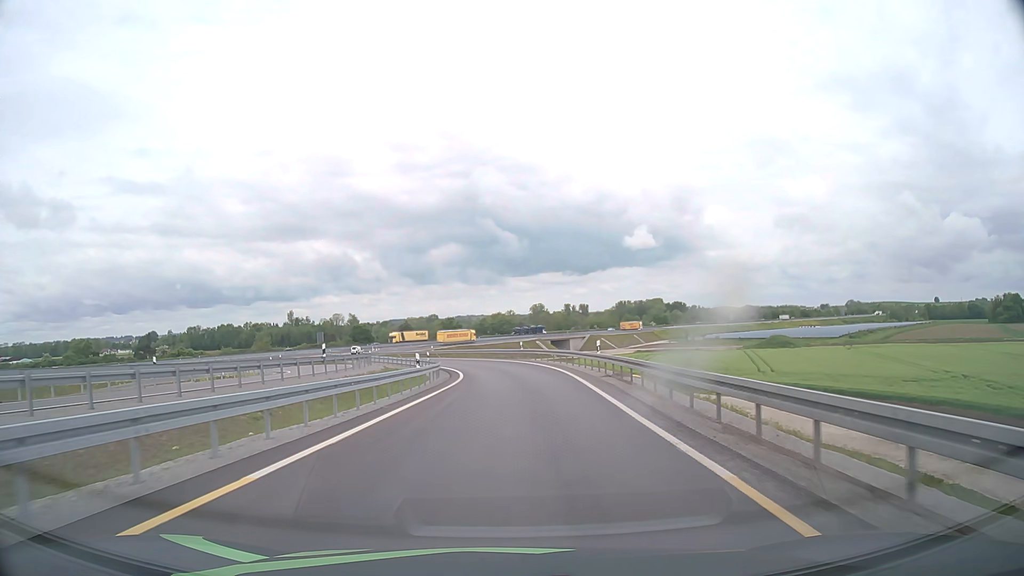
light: Day
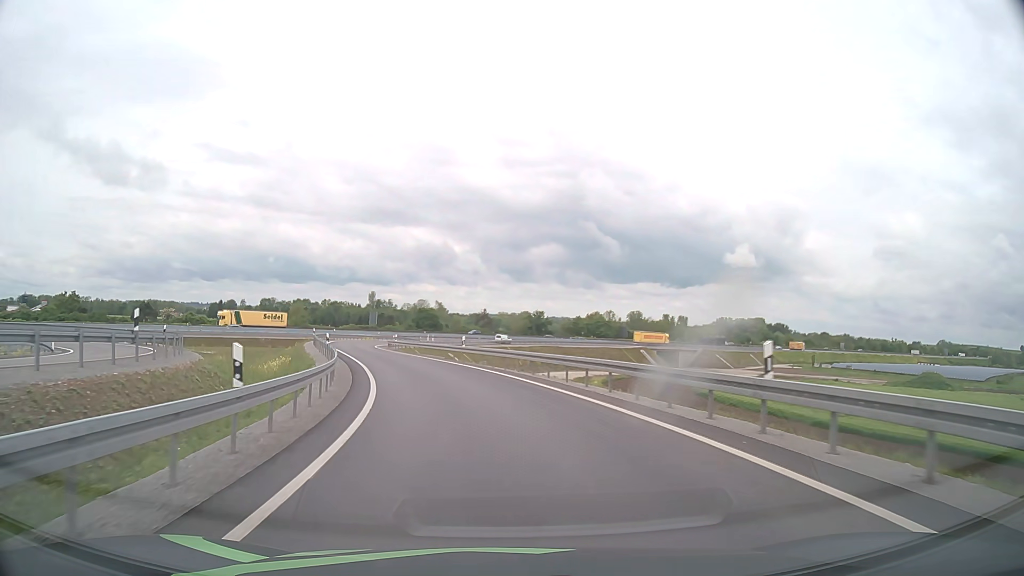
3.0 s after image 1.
(-0.9, +42.8) m; -7°
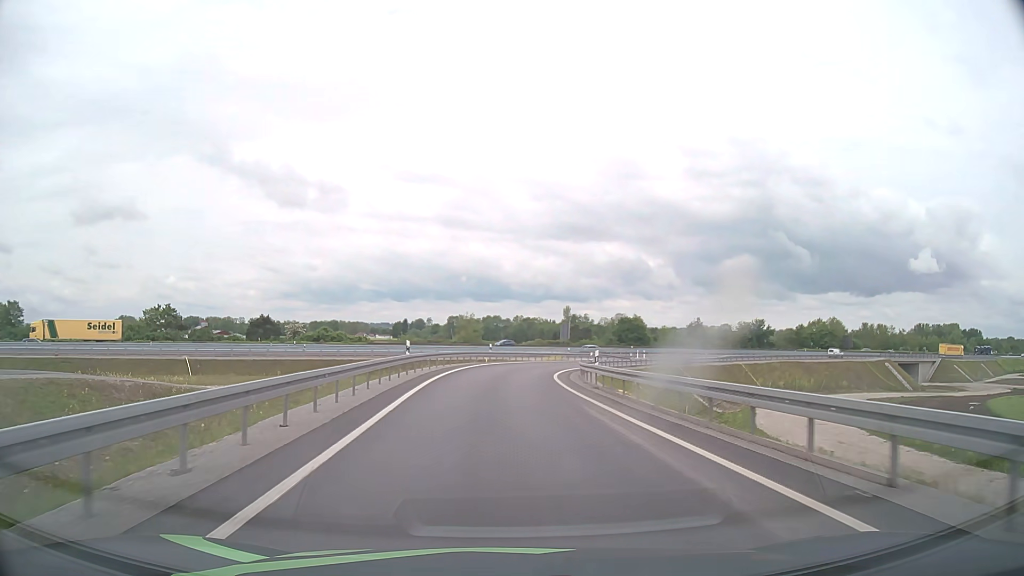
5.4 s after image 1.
(-5.2, +34.2) m; -16°
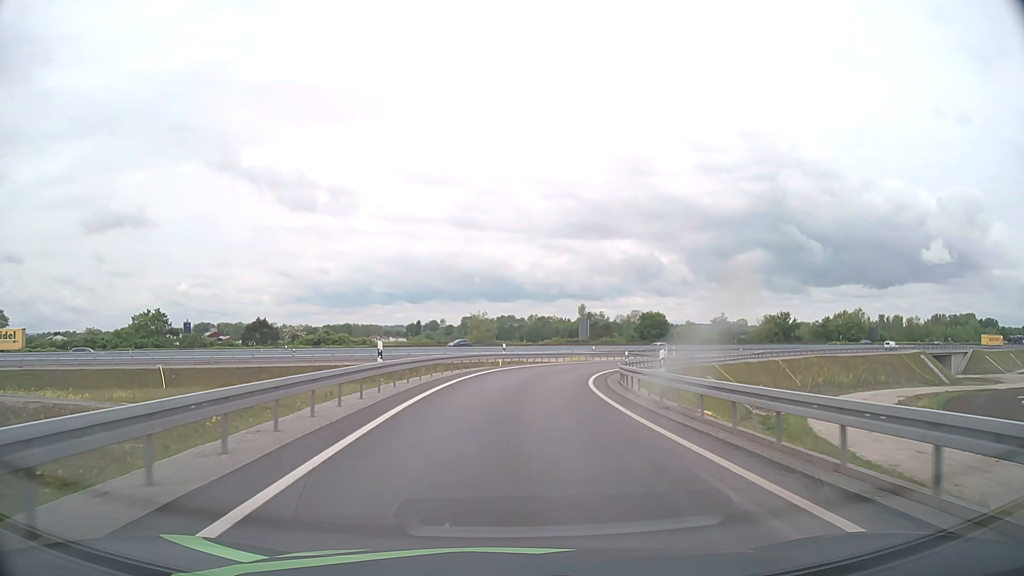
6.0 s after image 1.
(-0.1, +8.9) m; -1°
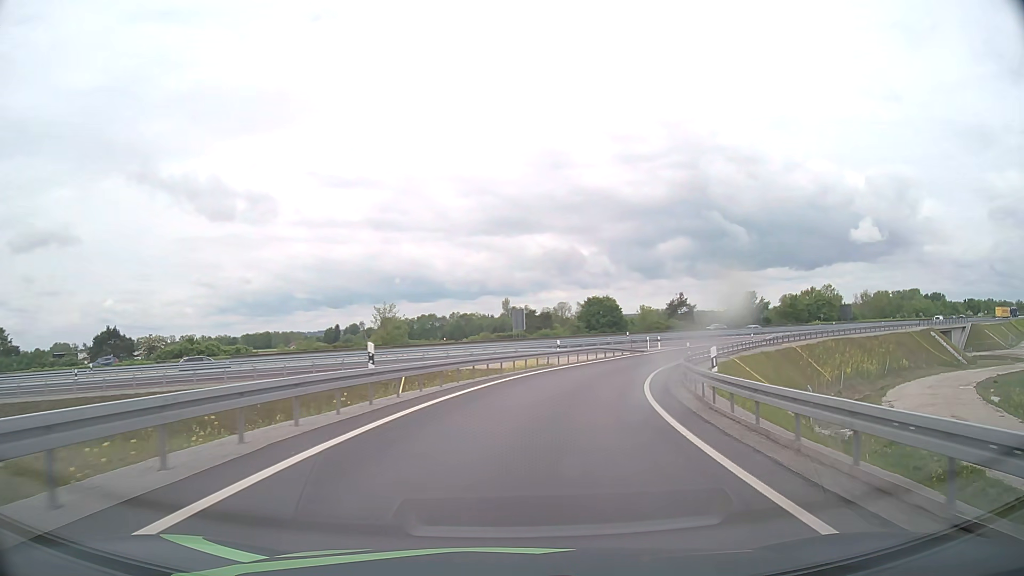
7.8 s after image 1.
(+0.8, +27.1) m; +6°
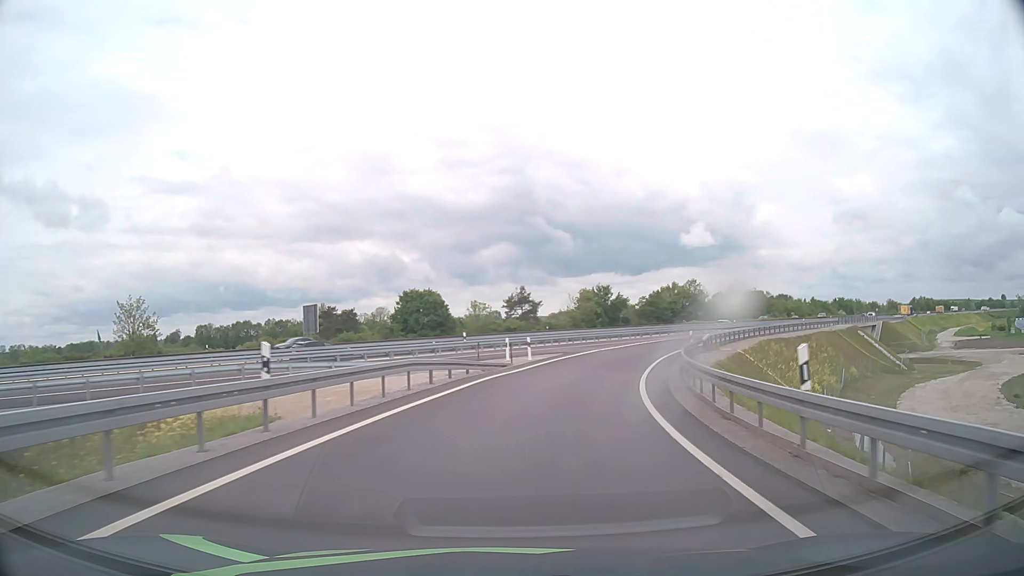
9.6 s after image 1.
(+3.5, +27.7) m; +15°
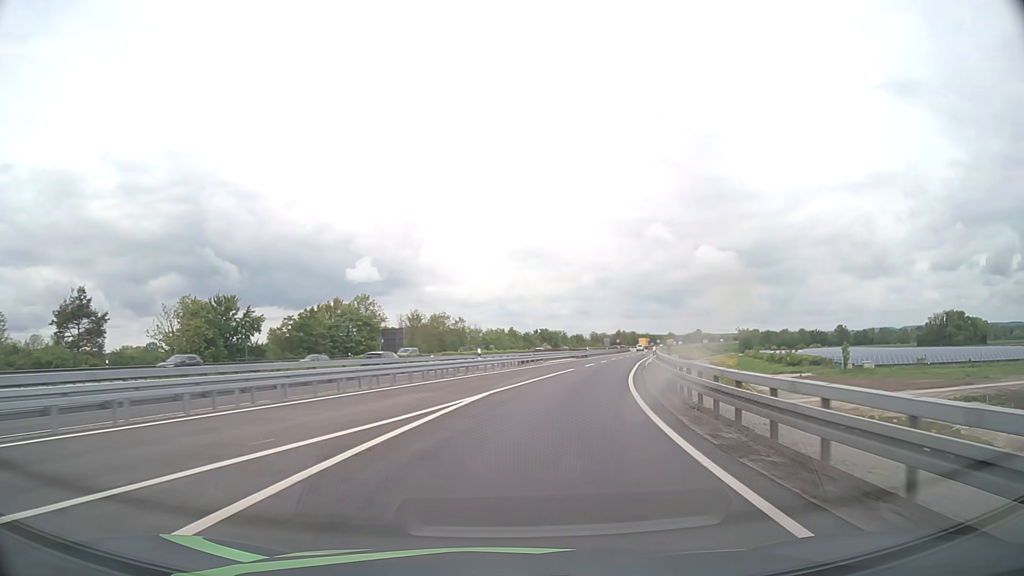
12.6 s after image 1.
(+12.0, +48.9) m; +29°
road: motorway_link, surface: asphalt
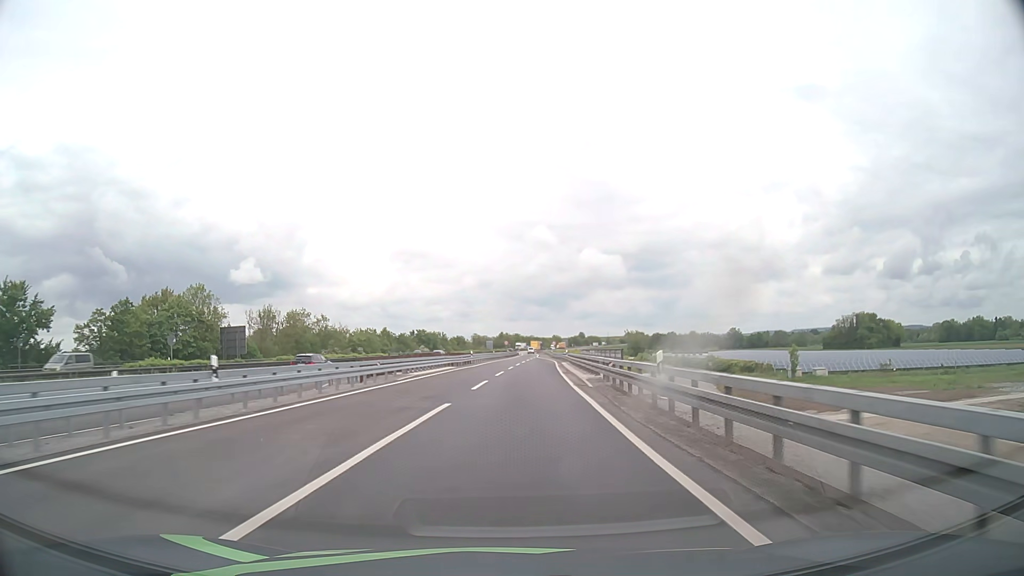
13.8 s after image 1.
(+2.3, +22.5) m; +11°
(0, +10) (0, +20) (+1, +30) (+1, +40) (+1, +50) (+2, +60) (+2, +70) (+2, +80) (+3, +90) (+3, +100) m
